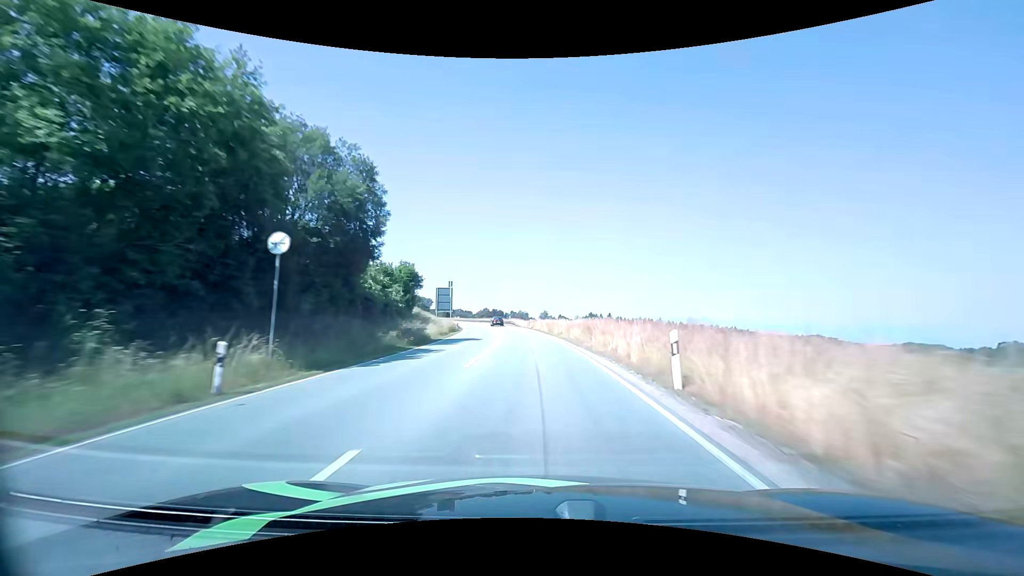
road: primary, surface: asphalt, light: Day
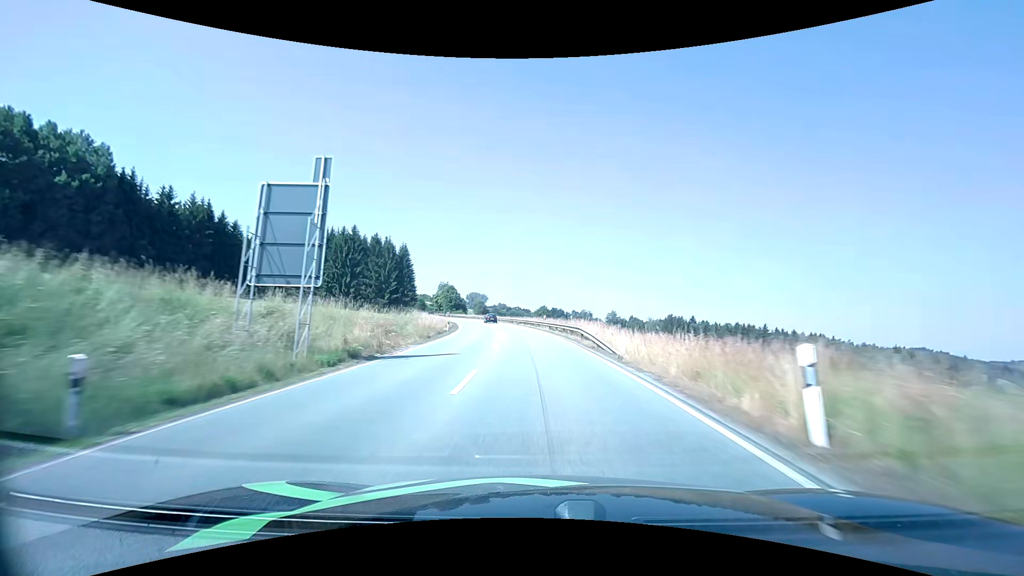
(-2.9, +53.9) m; -7°
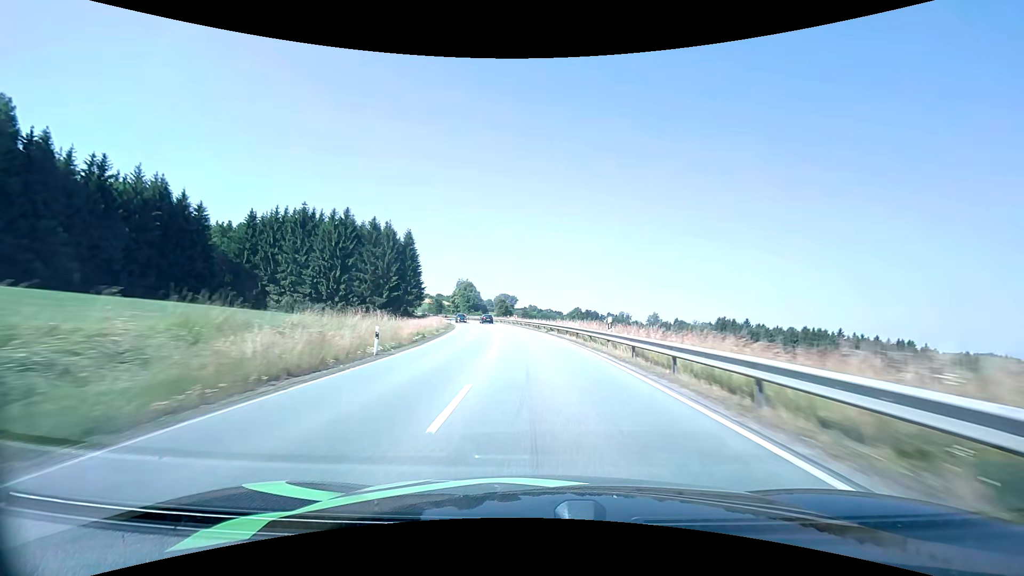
(-0.9, +27.4) m; -4°
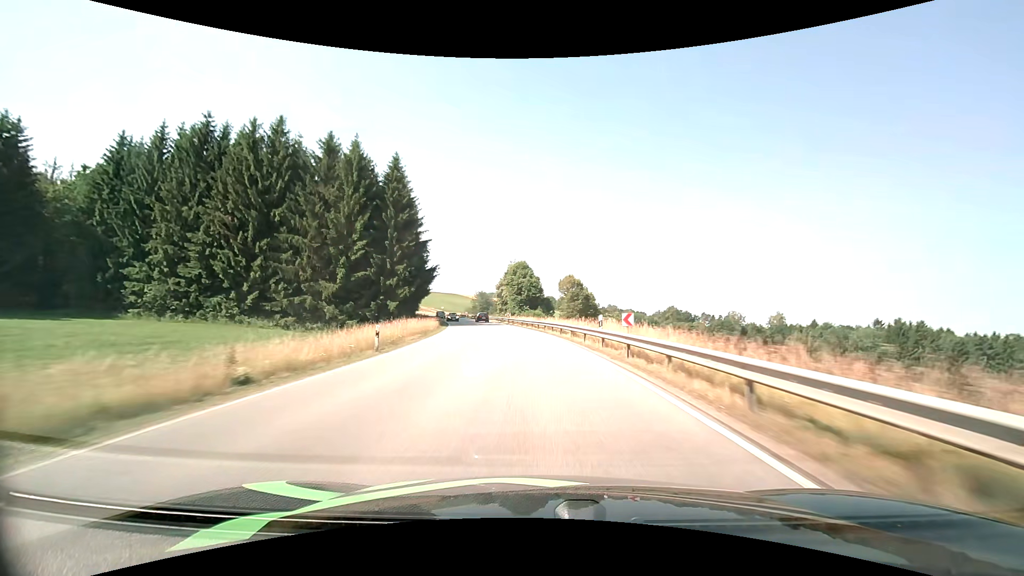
(-3.9, +56.1) m; -8°
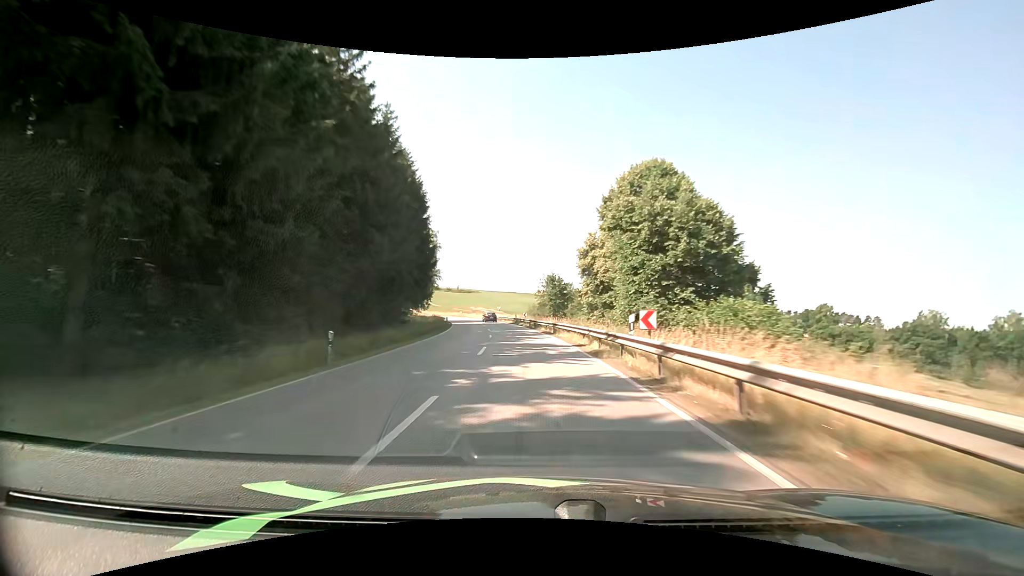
(-4.7, +55.7) m; -10°
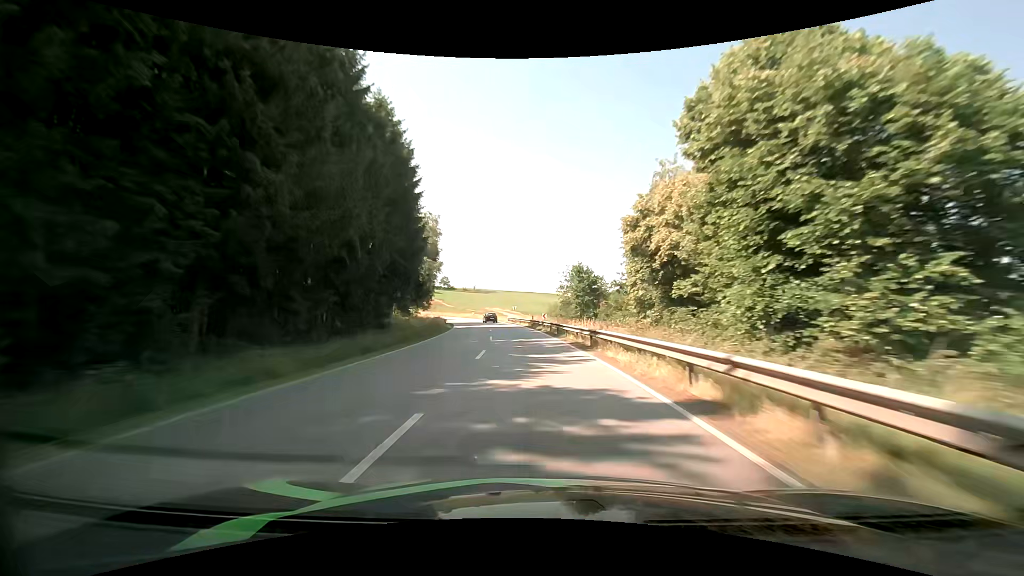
(-0.3, +13.6) m; -2°
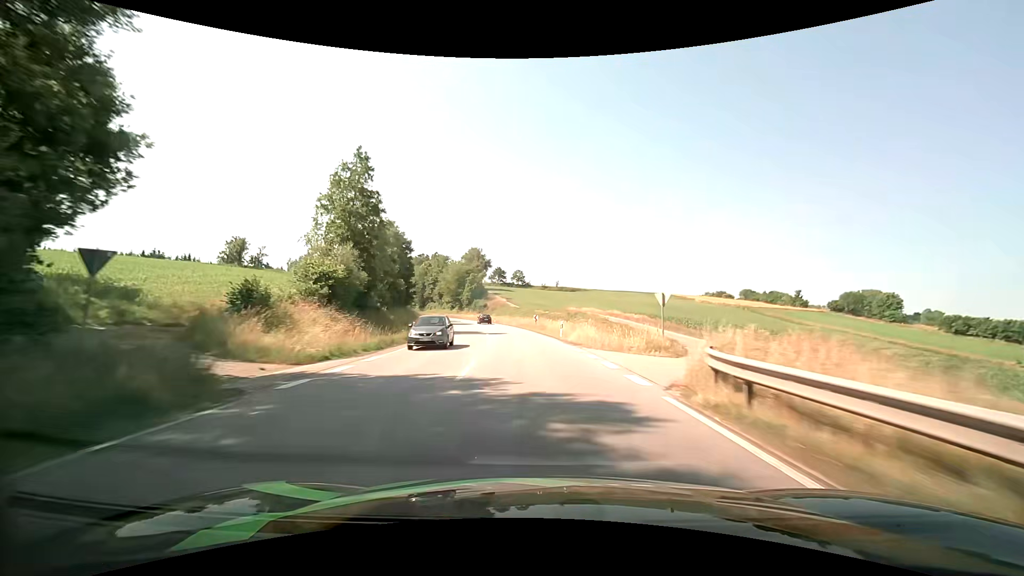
(-5.9, +65.5) m; -10°
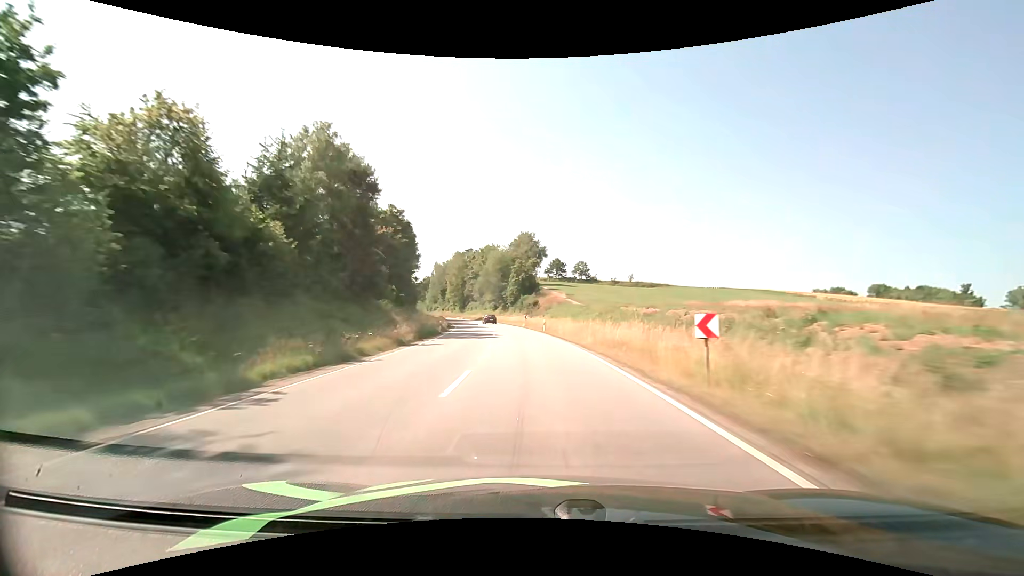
(-2.2, +39.1) m; -6°
(0, +10) (-1, +20) (-1, +30) (-2, +40) (-4, +50) (-5, +60) (-7, +70) (-9, +79) (-11, +89) (-14, +99) m
